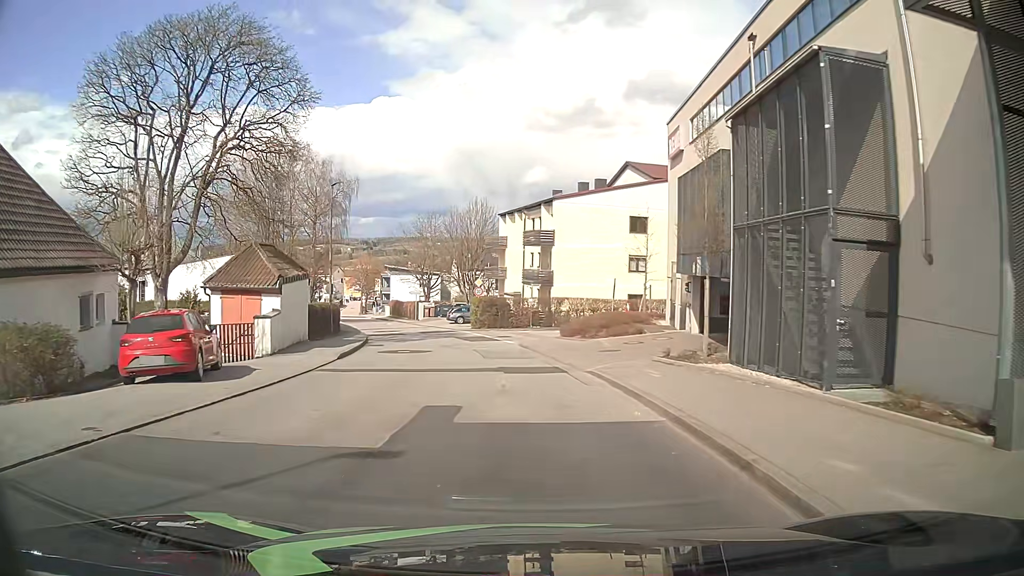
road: unclassified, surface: asphalt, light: Day
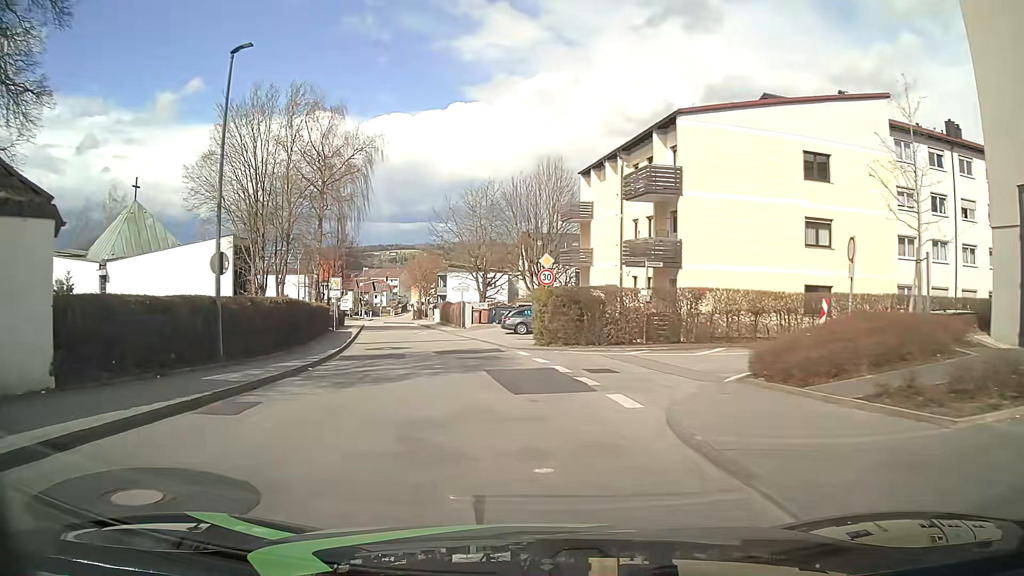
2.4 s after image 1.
(-0.9, +20.5) m; -6°
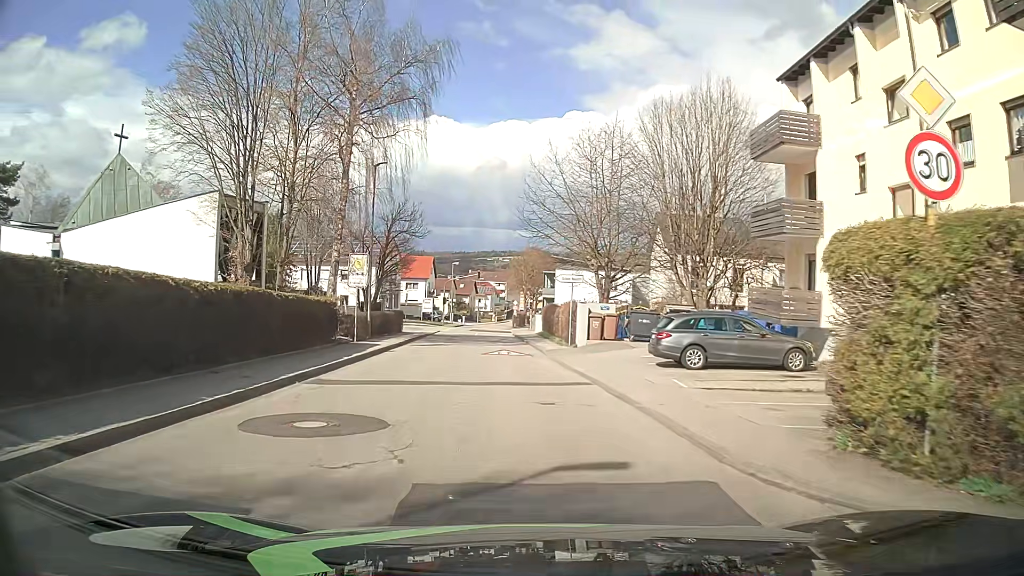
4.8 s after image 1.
(-1.8, +19.7) m; -10°
(0, +10) (-1, +20) (-2, +30) (-2, +40) (-3, +50) (-3, +60) (-4, +70) (-5, +80) (-5, +90) (-5, +100) m
